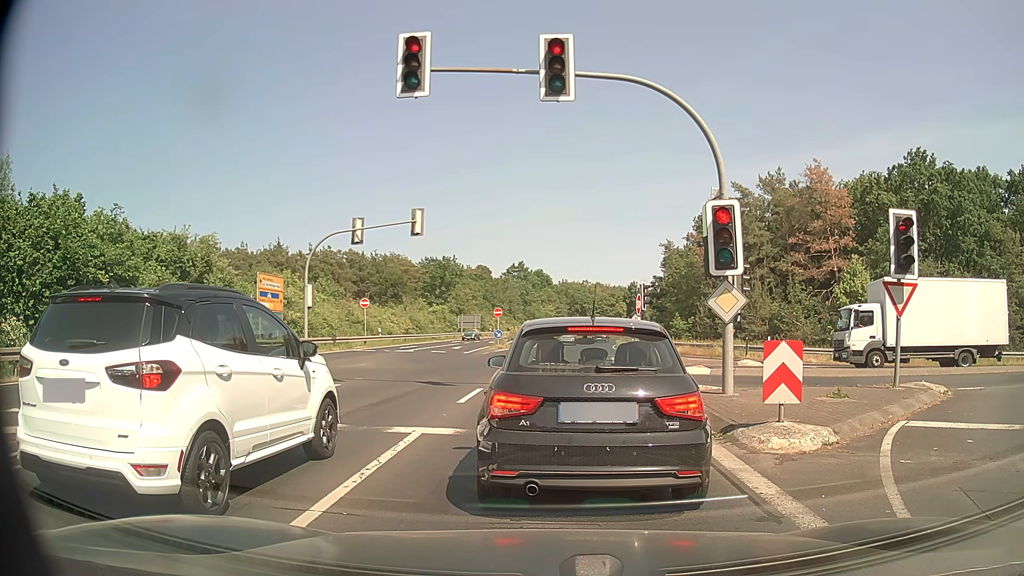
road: secondary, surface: asphalt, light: Day
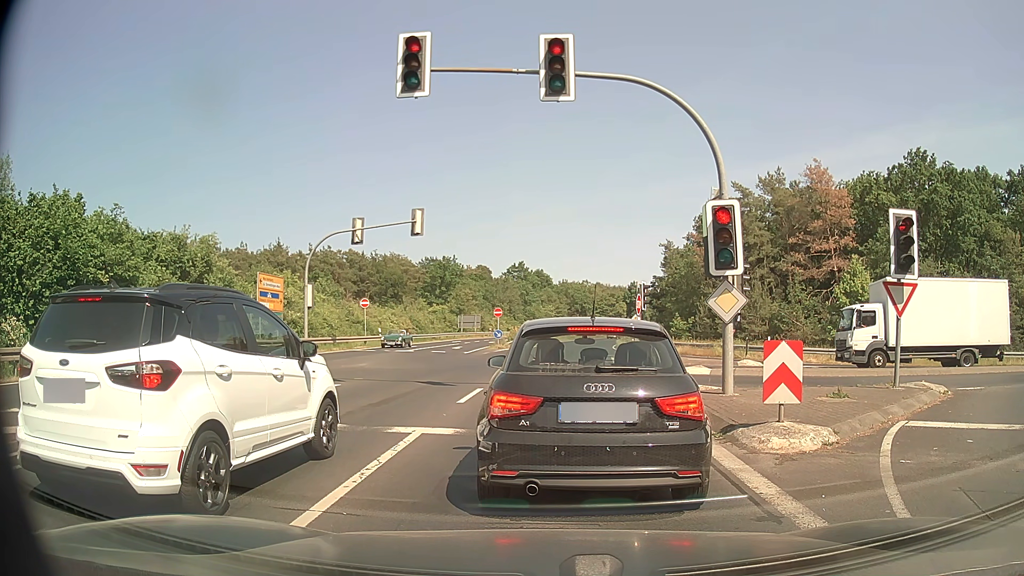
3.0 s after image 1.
(0.0, 0.0) m; 0°
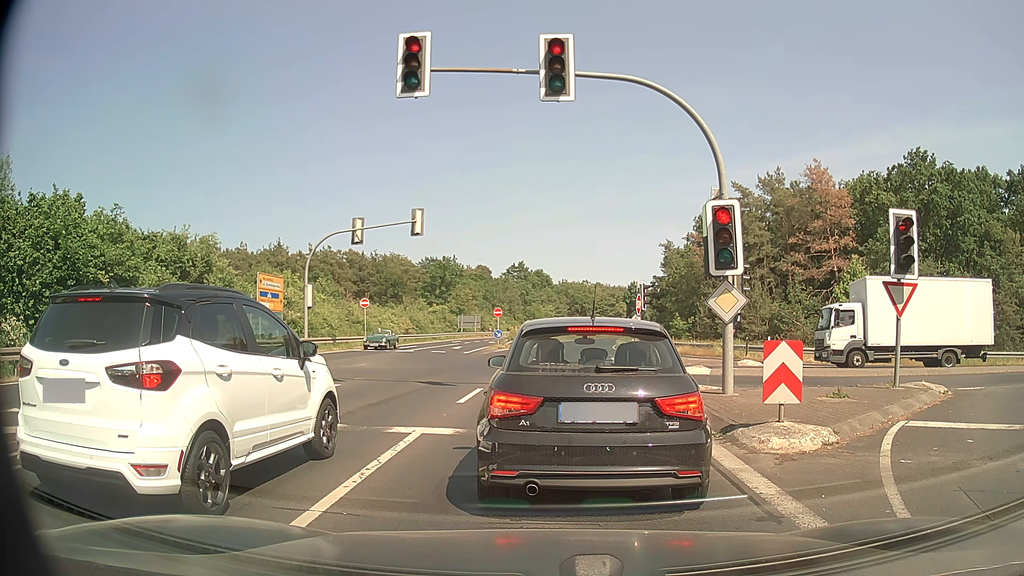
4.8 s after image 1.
(0.0, 0.0) m; 0°
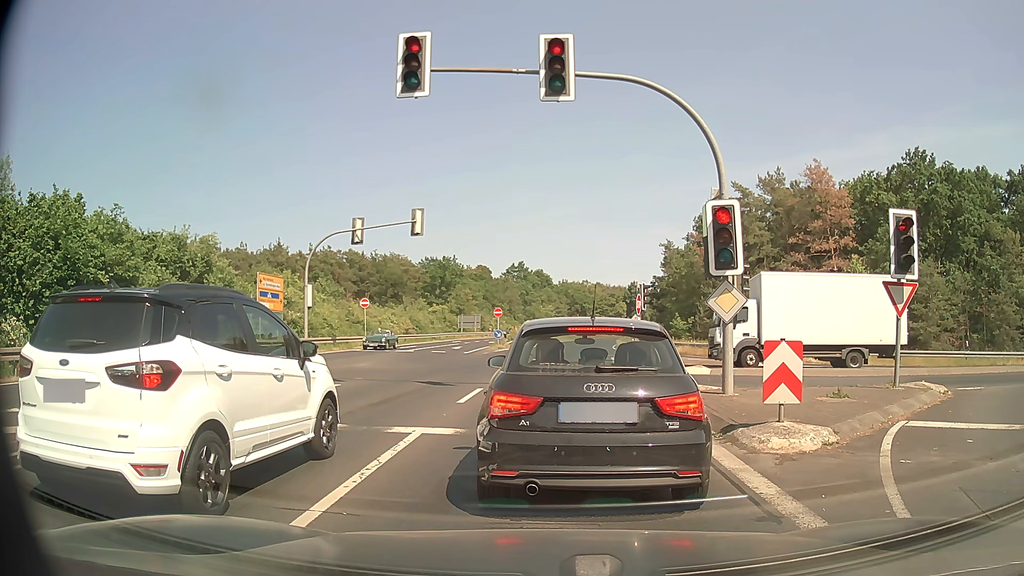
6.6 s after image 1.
(0.0, 0.0) m; 0°
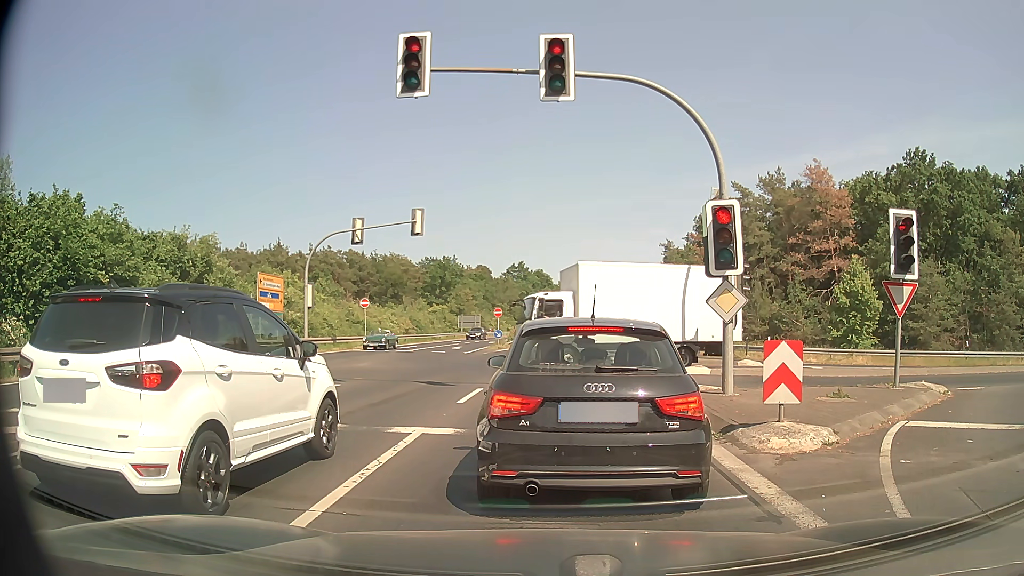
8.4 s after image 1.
(0.0, 0.0) m; 0°
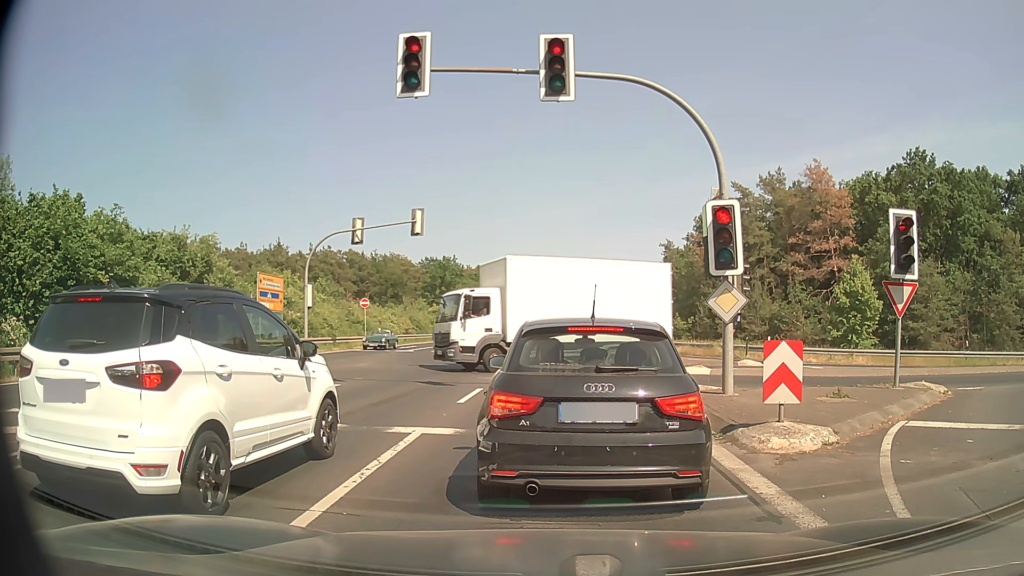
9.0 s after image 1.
(0.0, 0.0) m; 0°
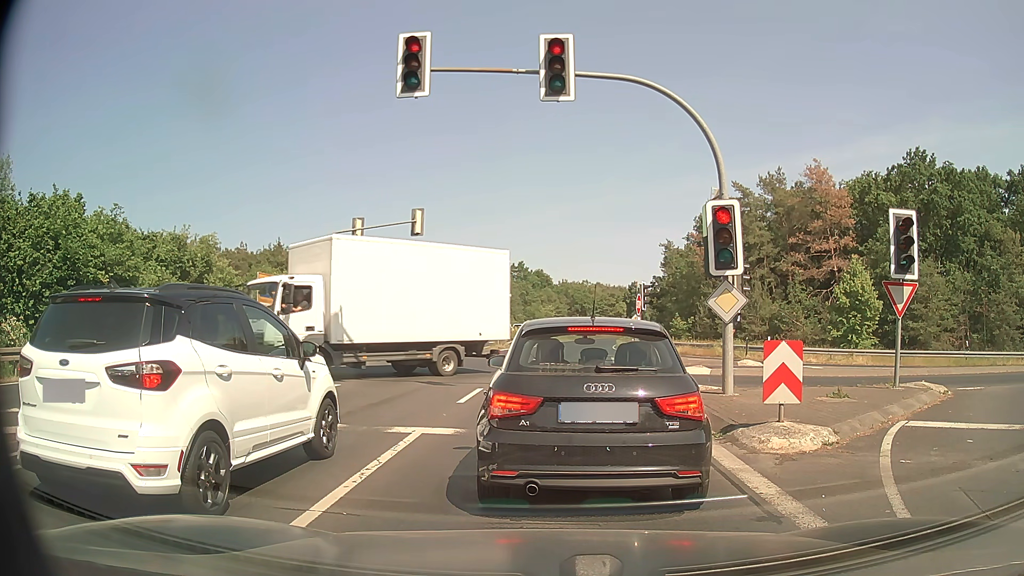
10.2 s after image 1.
(0.0, 0.0) m; 0°
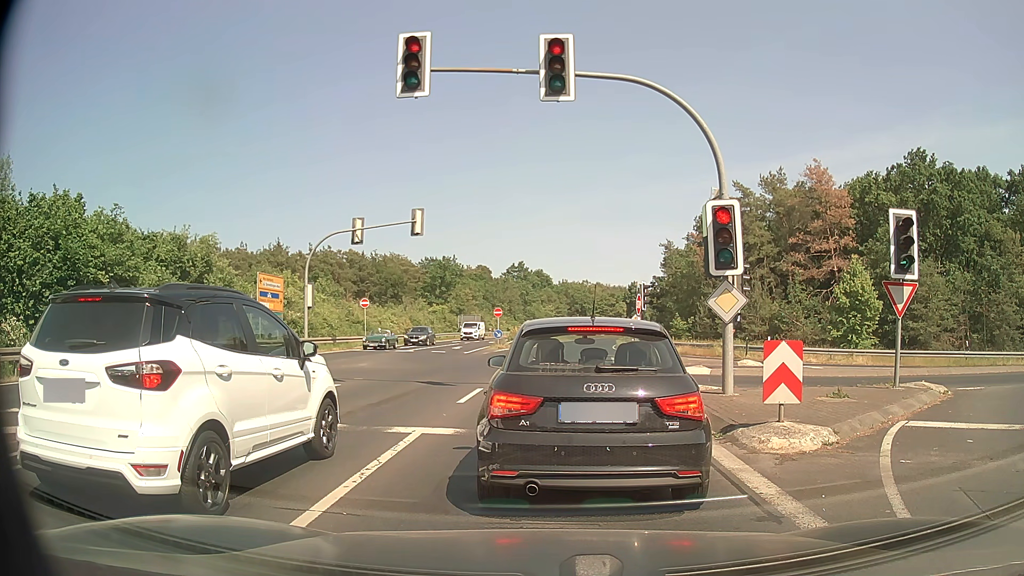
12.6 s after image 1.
(0.0, 0.0) m; 0°
(0, +10) (0, +20) (+1, +30) (+1, +40) (+2, +50) (+4, +60) (+5, +70) (+6, +80) (+8, +89) (+10, +99) m
